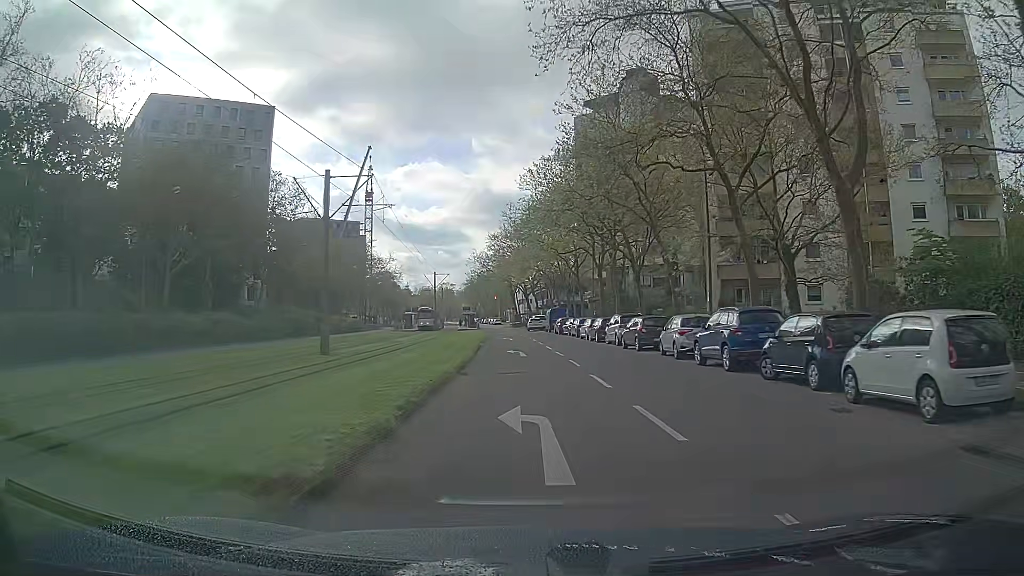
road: tertiary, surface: asphalt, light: Day
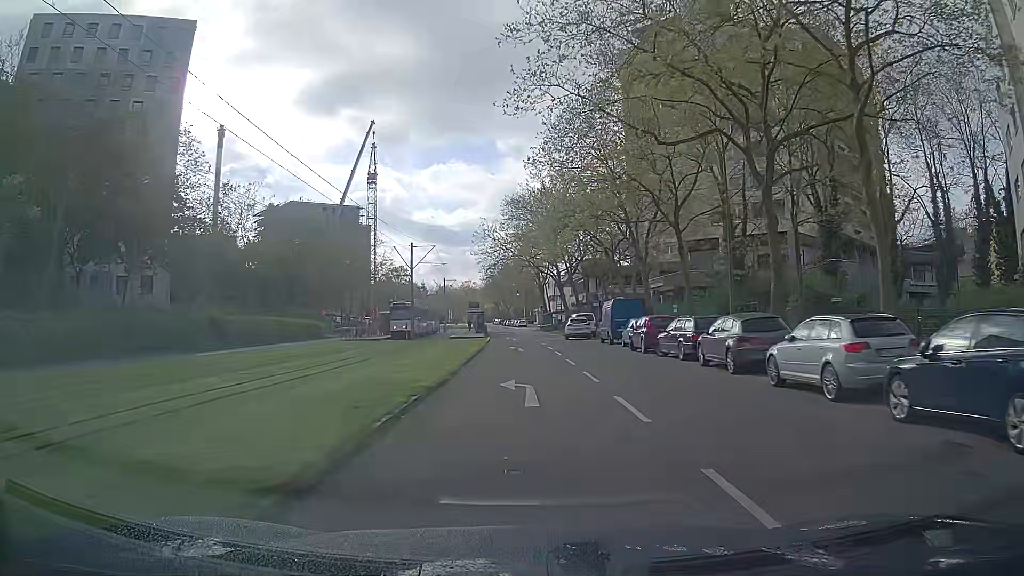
(-1.4, +34.3) m; -4°
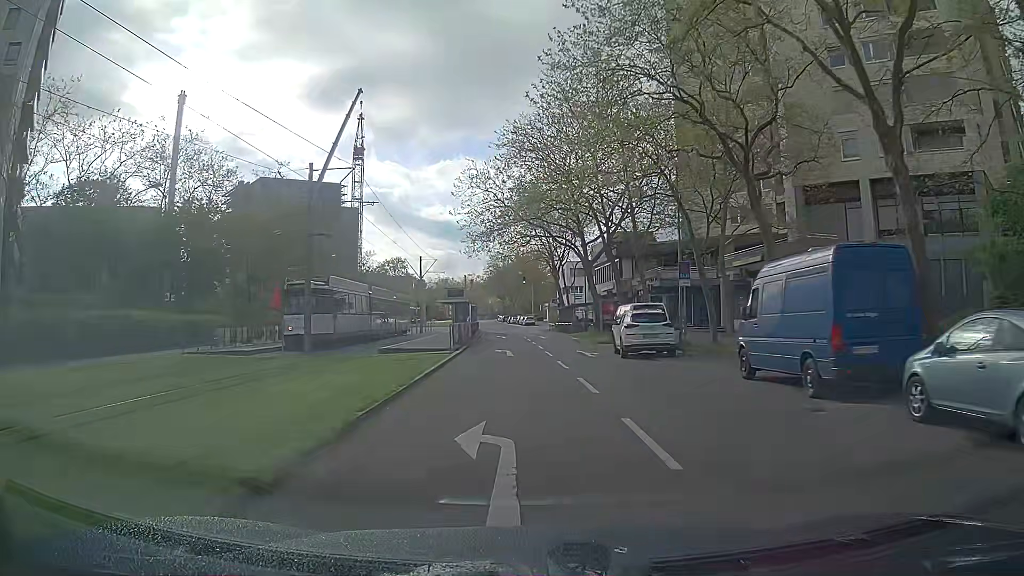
(0.0, +26.8) m; 0°
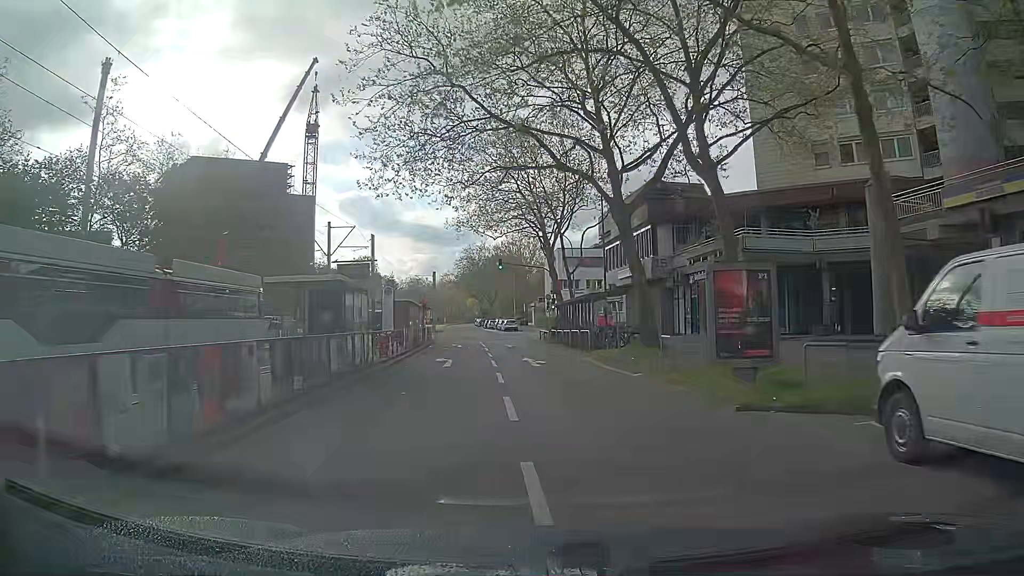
(+0.3, +26.5) m; +3°
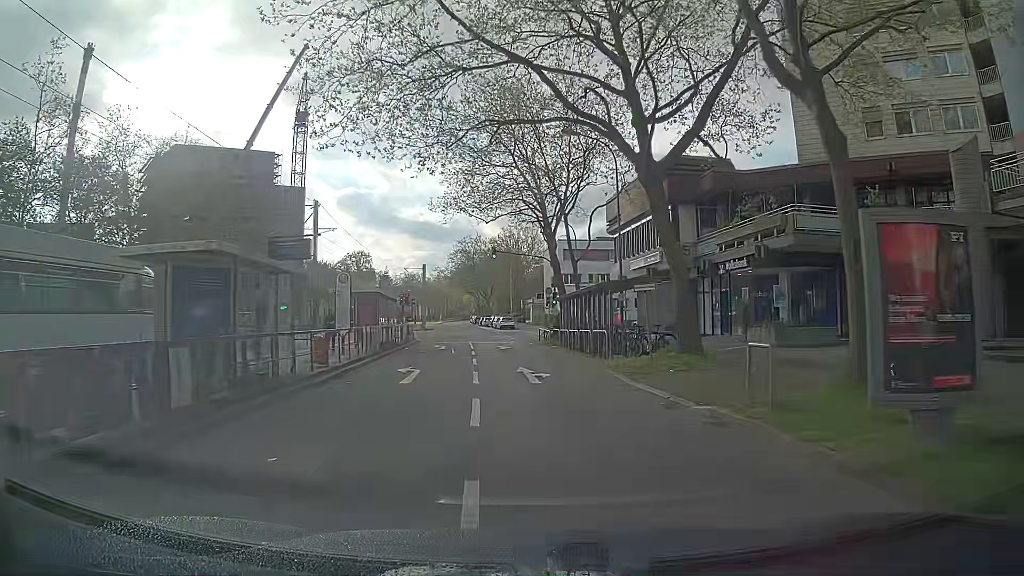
(-0.3, +6.7) m; -1°
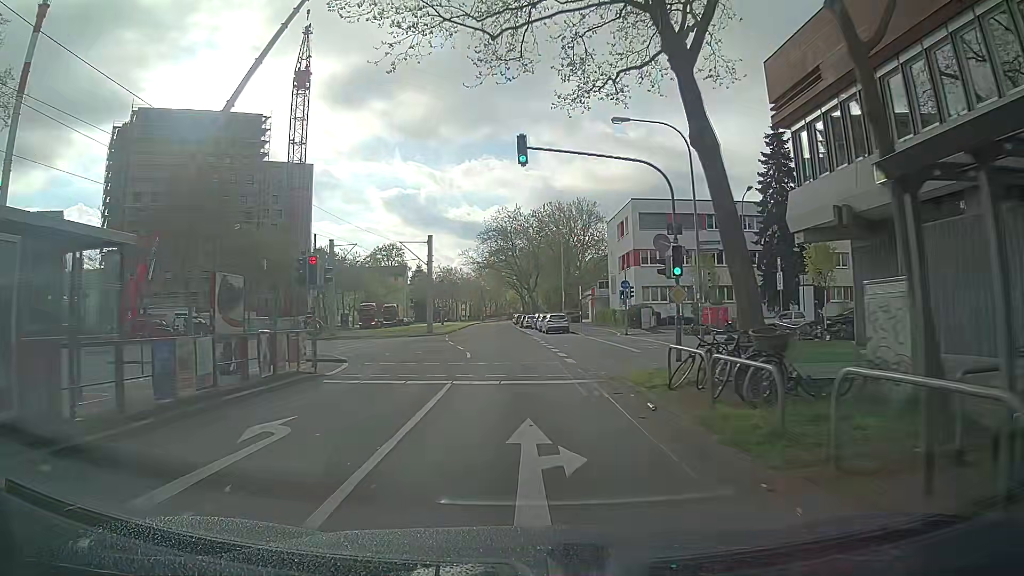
(-0.9, +27.6) m; -4°
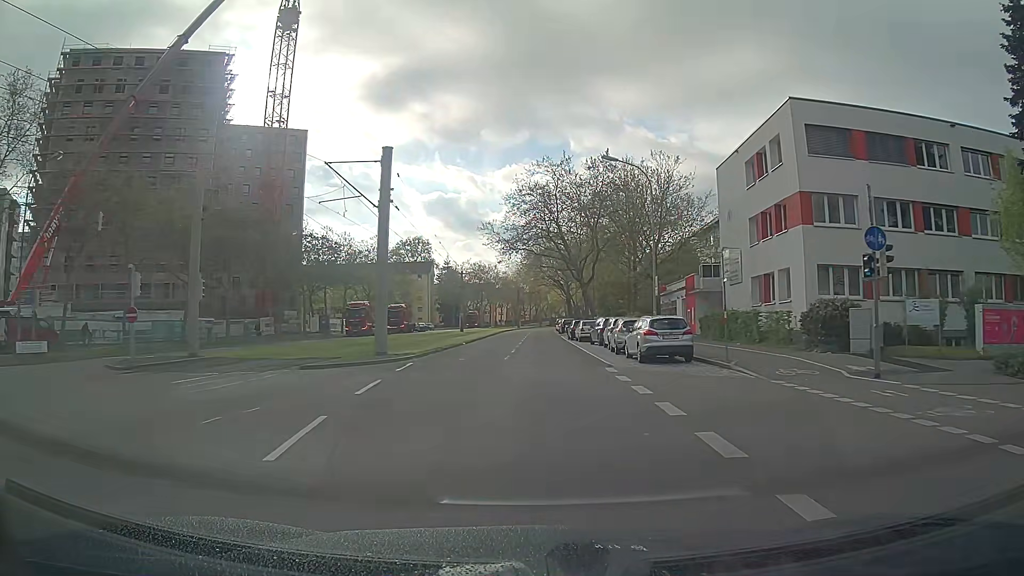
(-1.1, +28.5) m; -4°
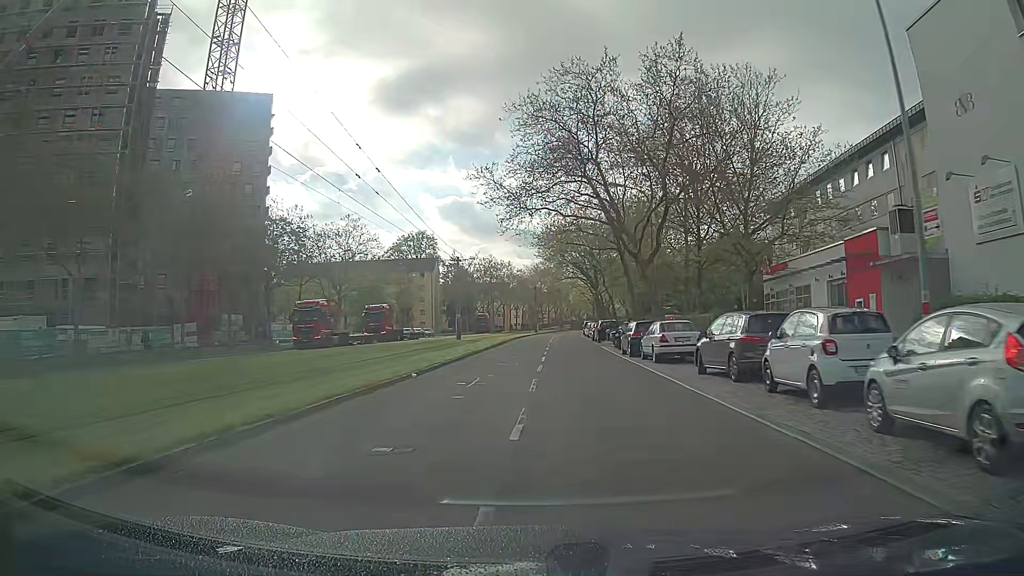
(-0.4, +22.3) m; -1°
(0, +10) (0, +20) (0, +30) (0, +40) (0, +50) (0, +60) (+1, +70) (+1, +80) (+2, +90) (+2, +100) m
